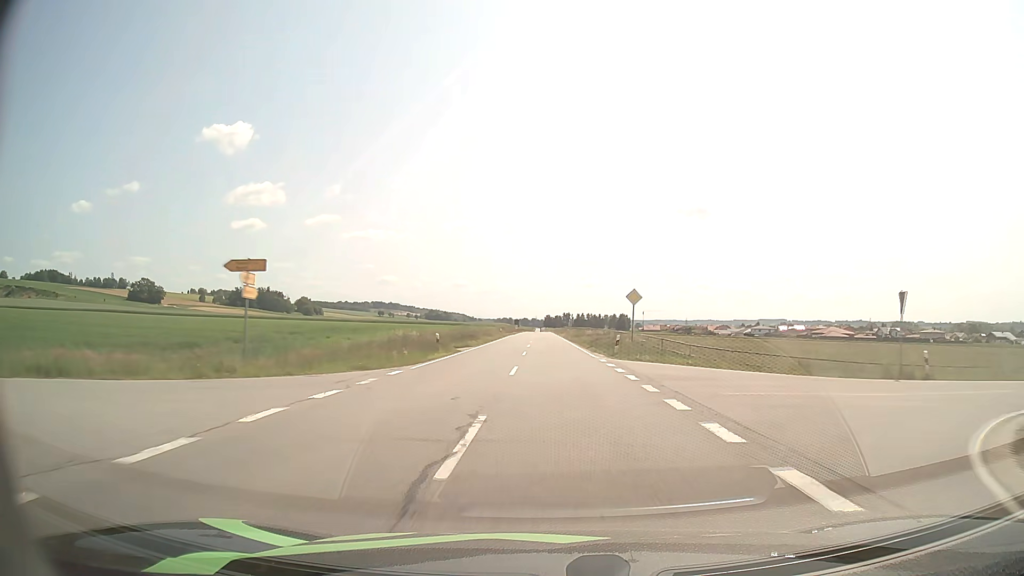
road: tertiary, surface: asphalt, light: Day
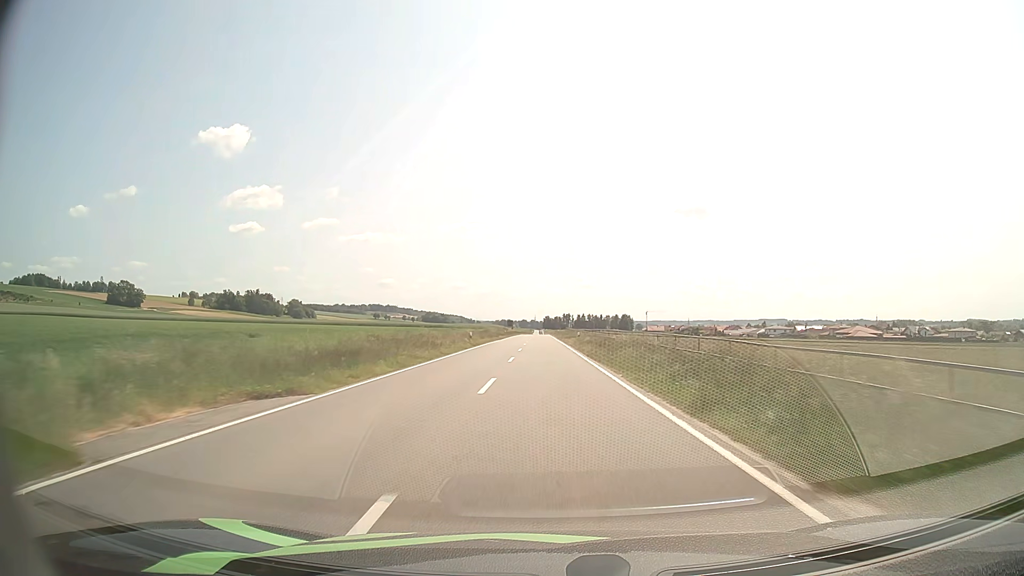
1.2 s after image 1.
(+0.1, +29.5) m; 0°
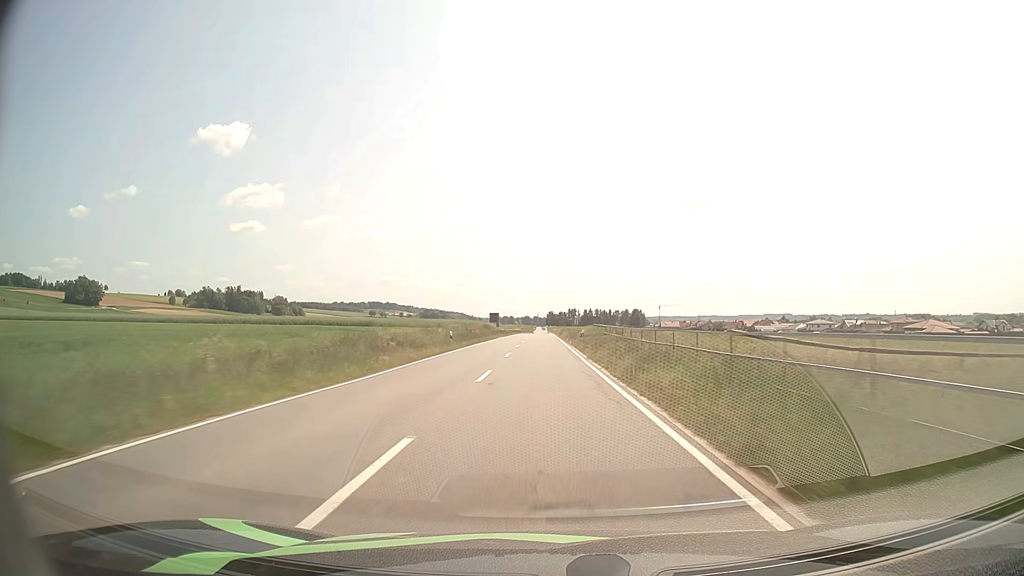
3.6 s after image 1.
(-0.4, +59.7) m; 0°
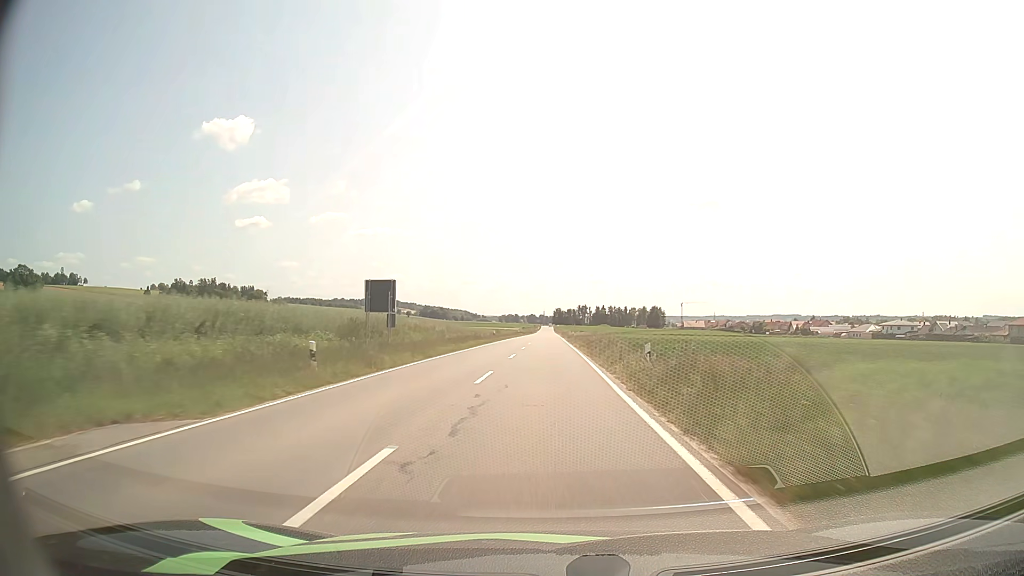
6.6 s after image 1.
(-0.4, +75.2) m; -1°
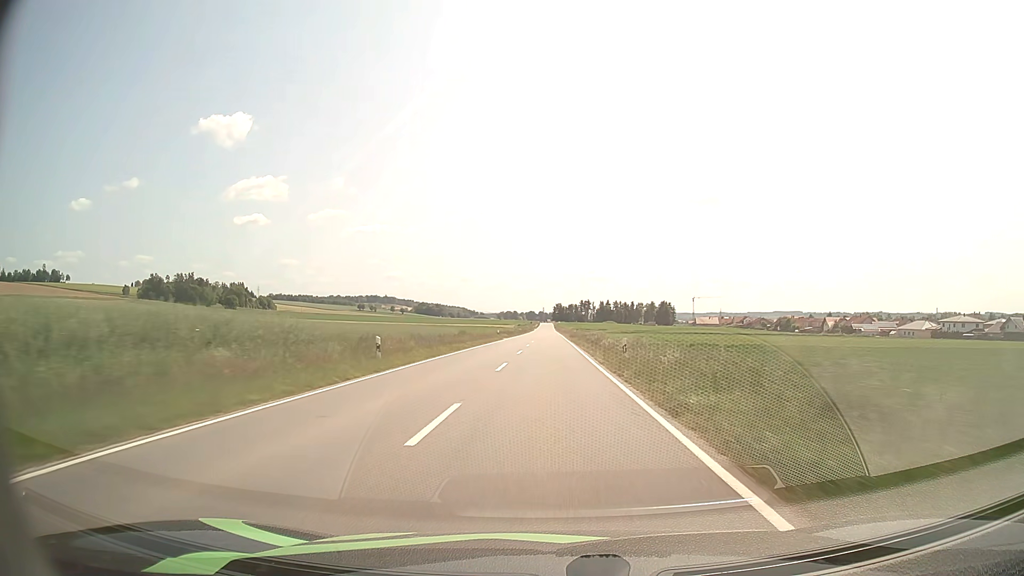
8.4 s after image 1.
(0.0, +45.7) m; 0°
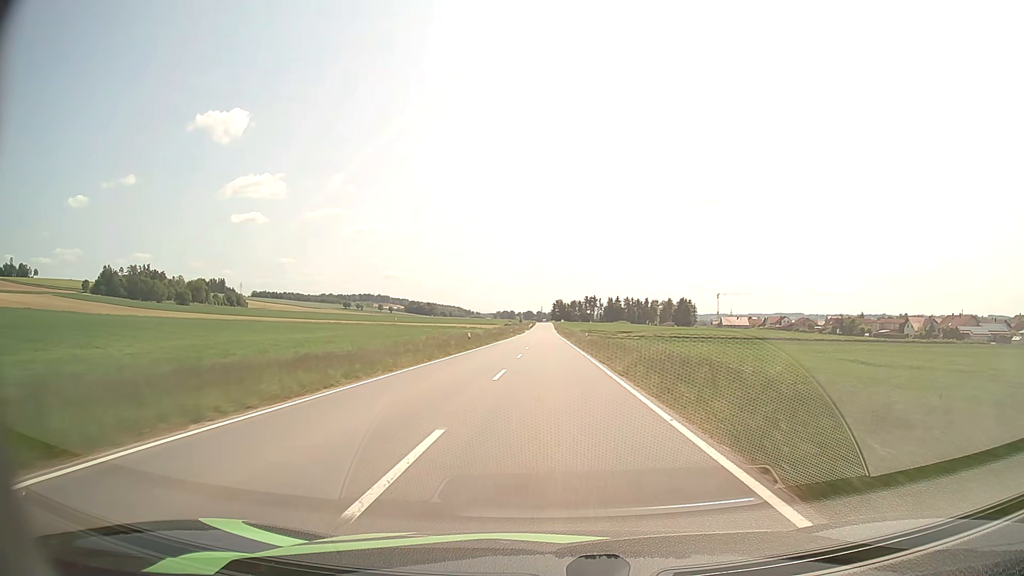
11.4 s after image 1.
(+0.1, +77.7) m; 0°
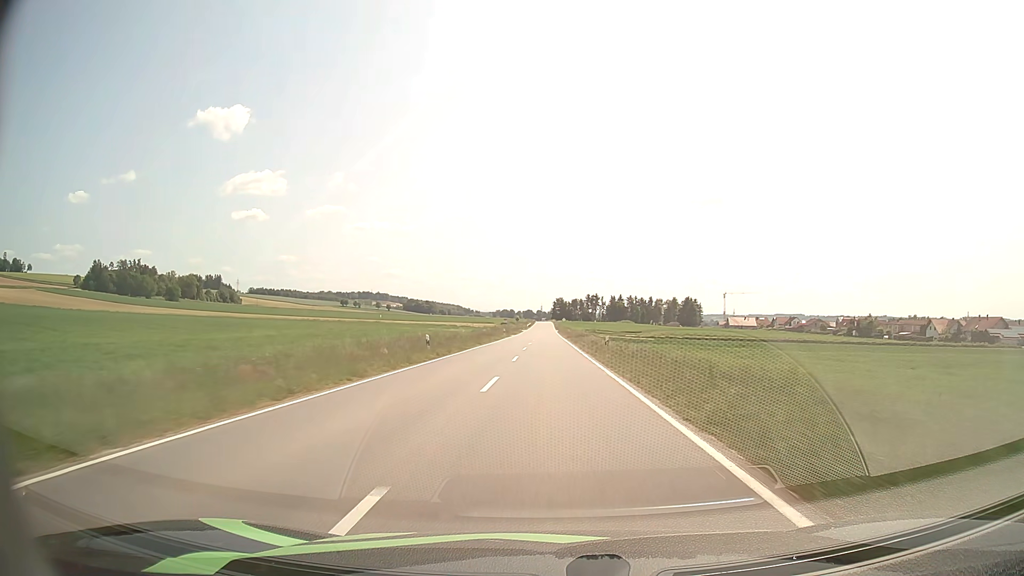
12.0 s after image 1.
(0.0, +15.8) m; 0°
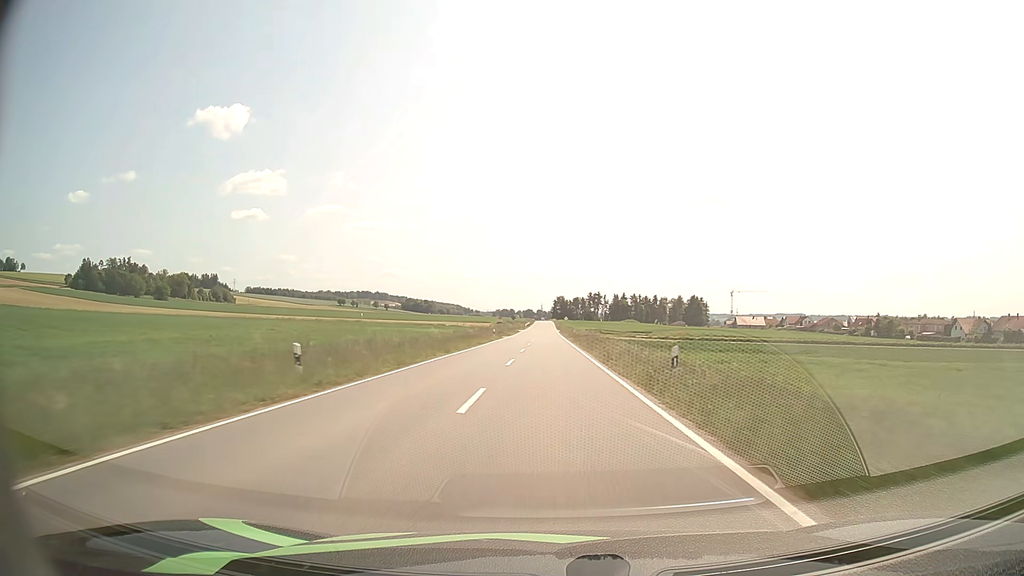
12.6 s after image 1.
(0.0, +15.9) m; 0°
(0, +10) (0, +20) (0, +30) (0, +40) (0, +50) (0, +60) (0, +70) (0, +80) (0, +90) (0, +100) m
